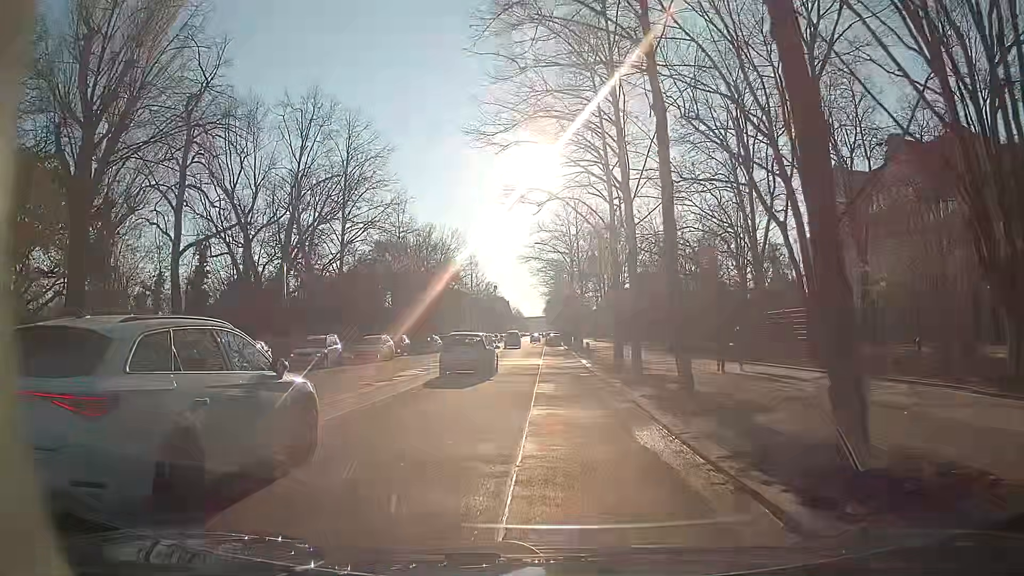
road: secondary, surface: asphalt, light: Day
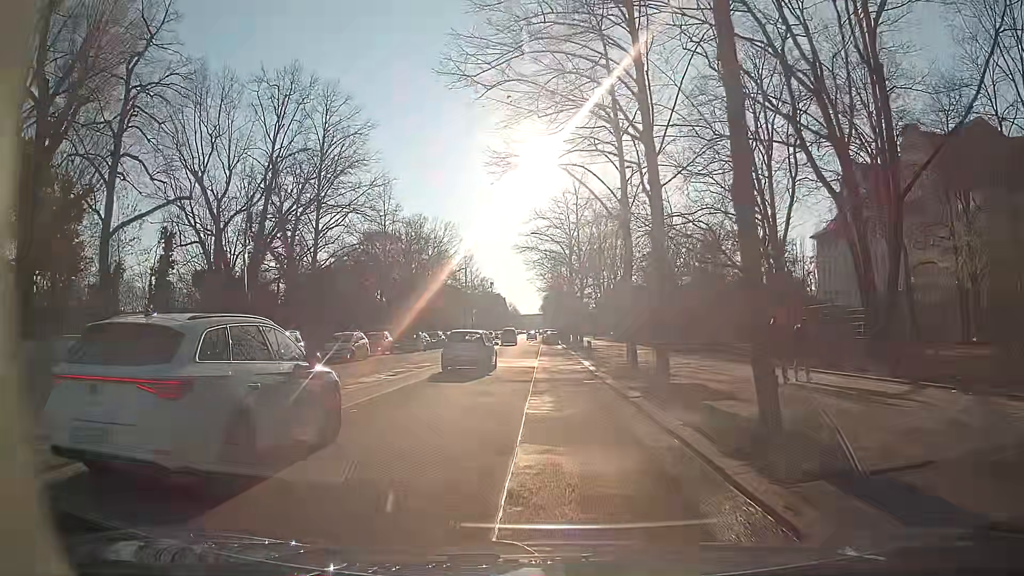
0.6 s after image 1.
(0.0, +4.9) m; 0°
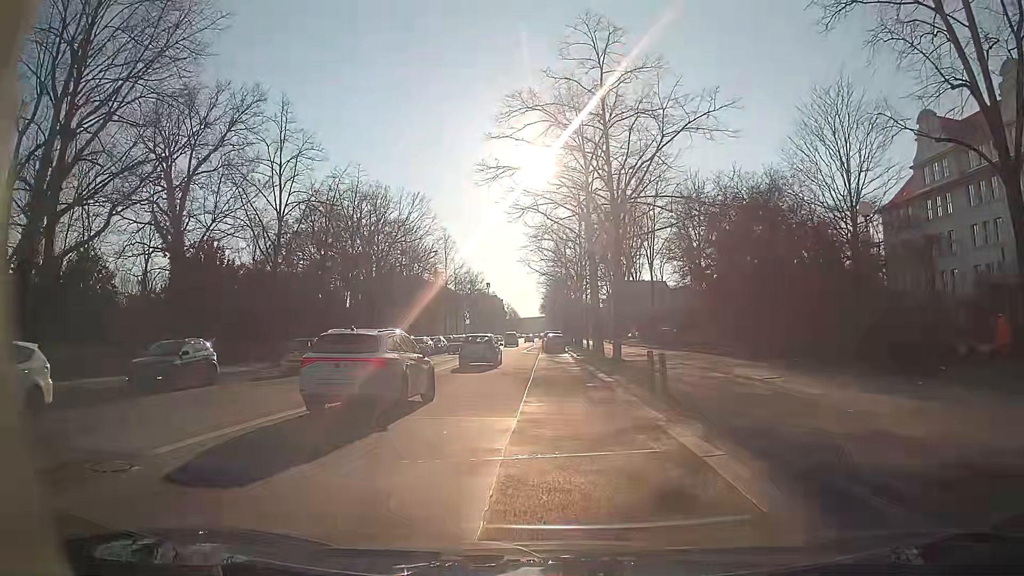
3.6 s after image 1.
(+0.2, +24.5) m; -1°
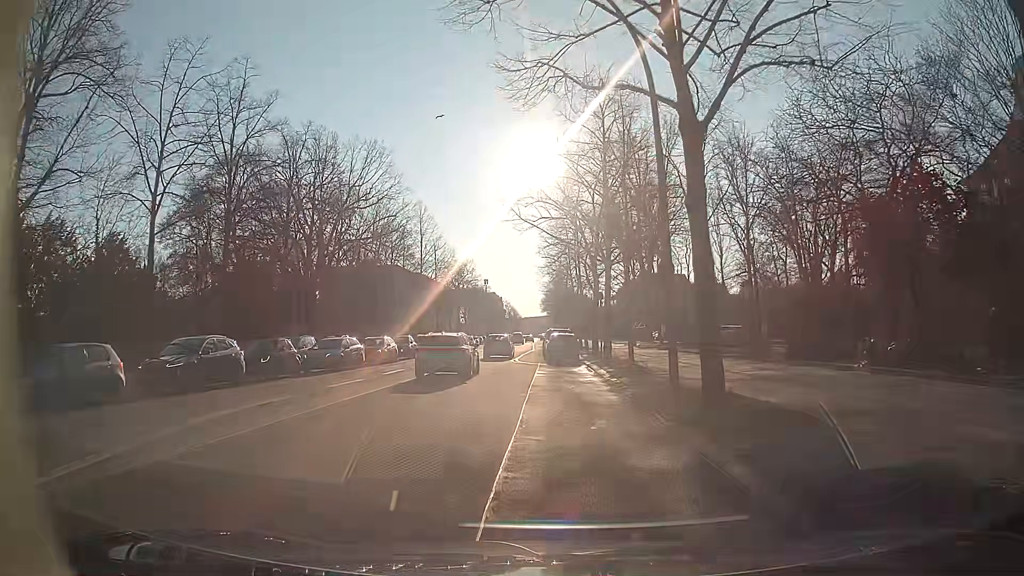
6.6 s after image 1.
(+0.1, +21.1) m; +1°
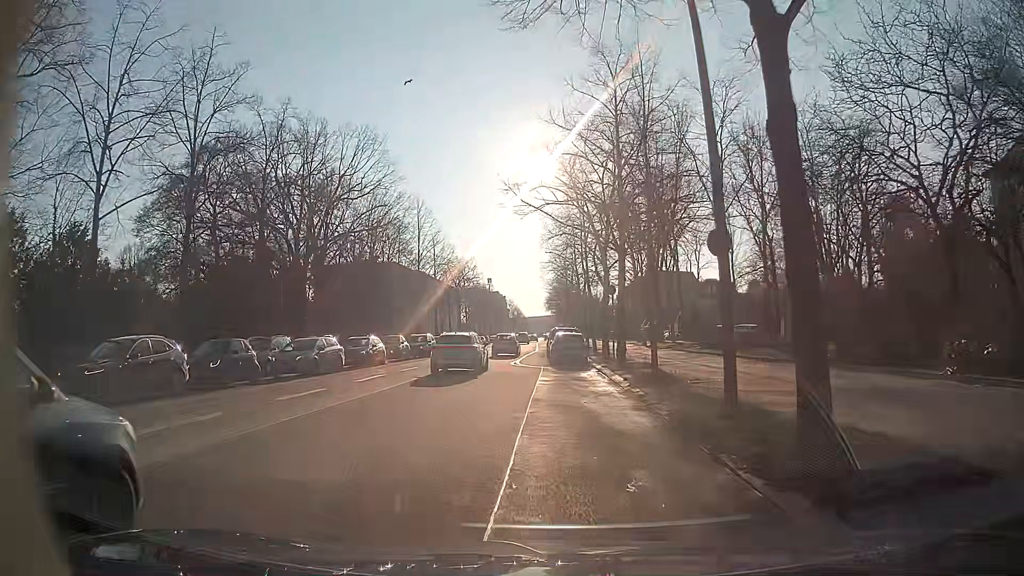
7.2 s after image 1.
(0.0, +4.0) m; +1°
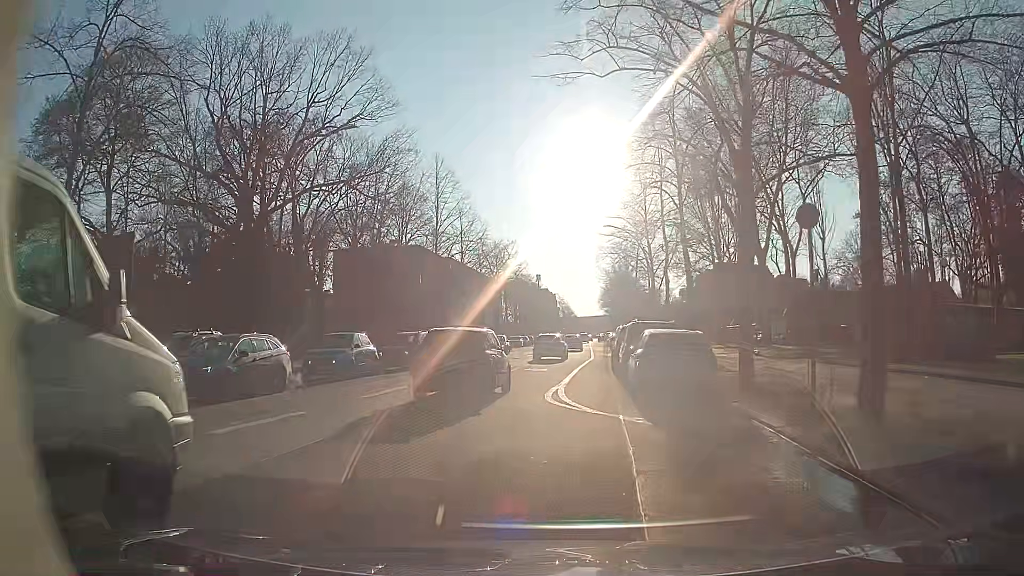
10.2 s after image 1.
(-0.9, +17.9) m; -5°
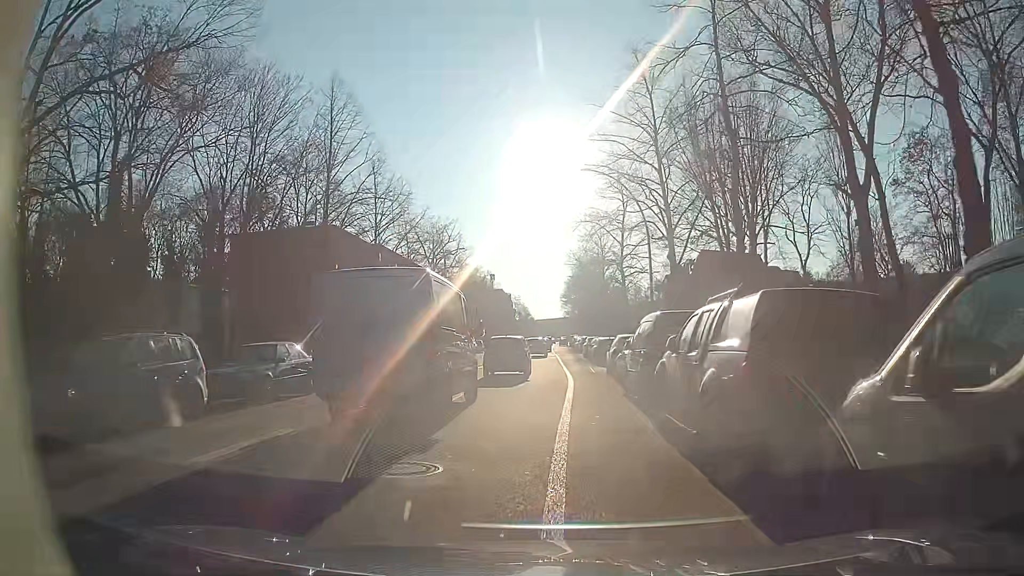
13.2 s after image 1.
(+0.3, +19.6) m; +3°
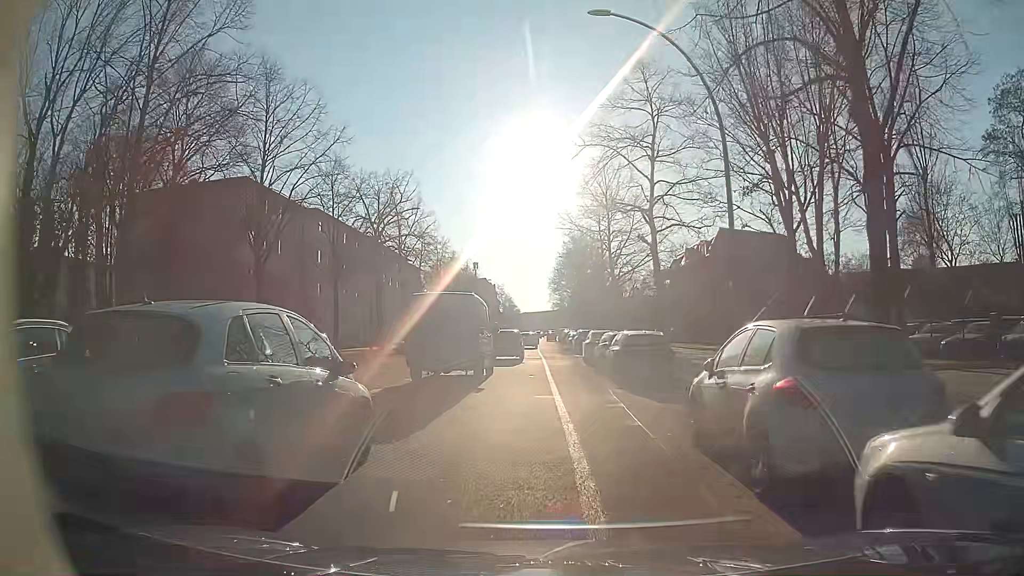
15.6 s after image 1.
(+0.2, +18.0) m; +1°
(0, +10) (0, +20) (0, +30) (0, +40) (-1, +50) (-1, +60) (-2, +70) (-2, +80) (-2, +90) (-2, +100) m
